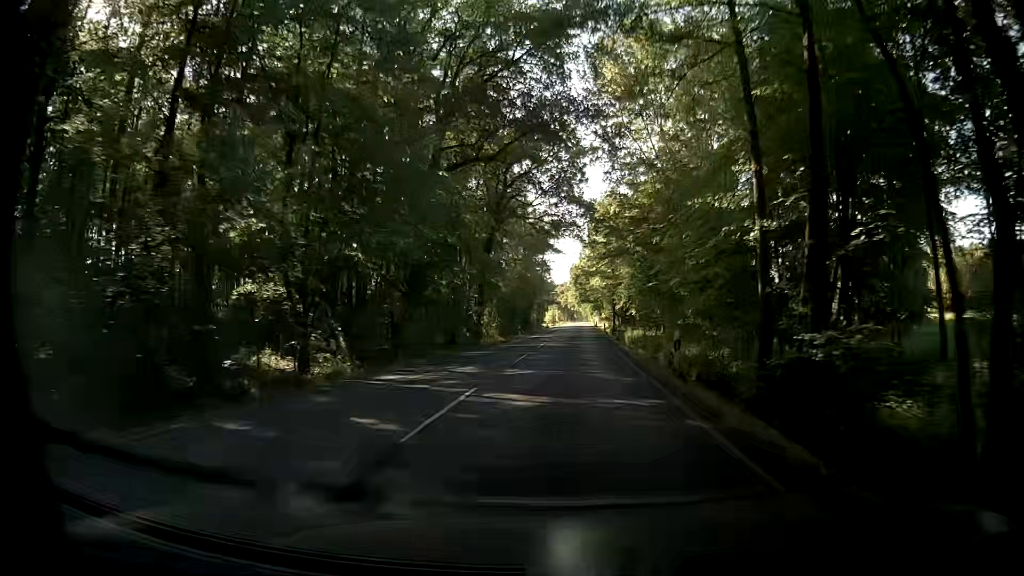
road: secondary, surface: asphalt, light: Day
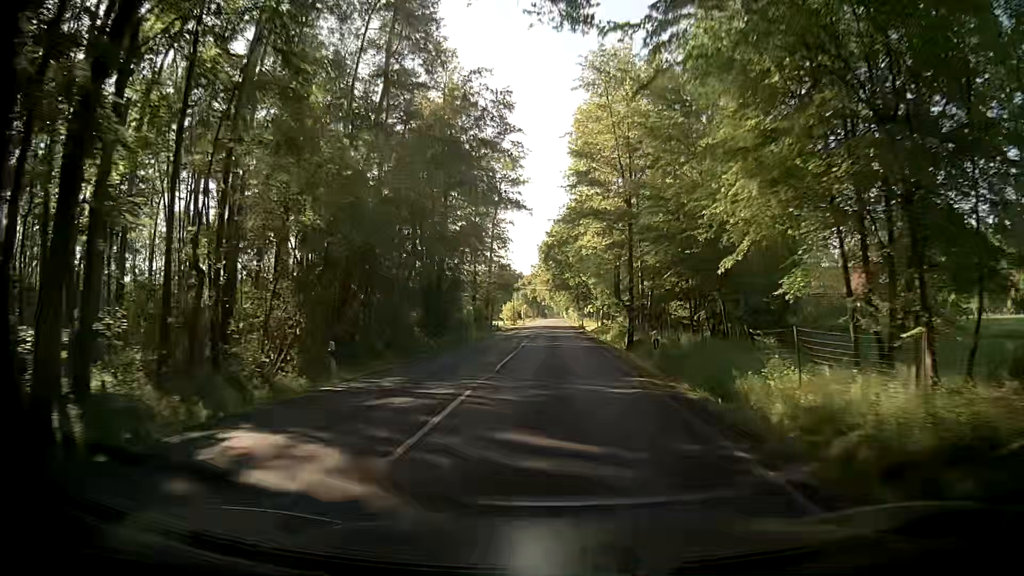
(+1.6, +49.1) m; +3°
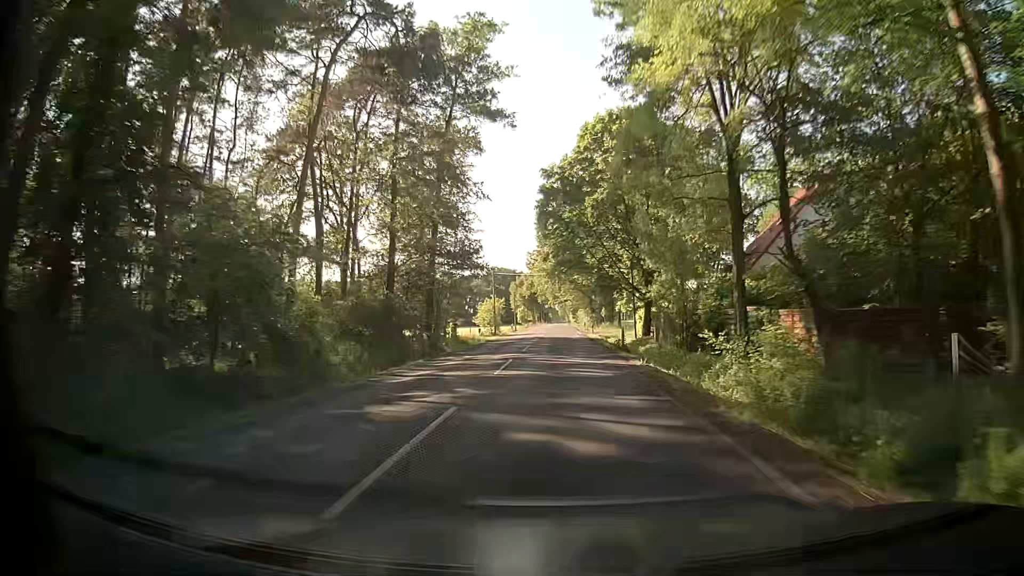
(-0.4, +38.5) m; -1°
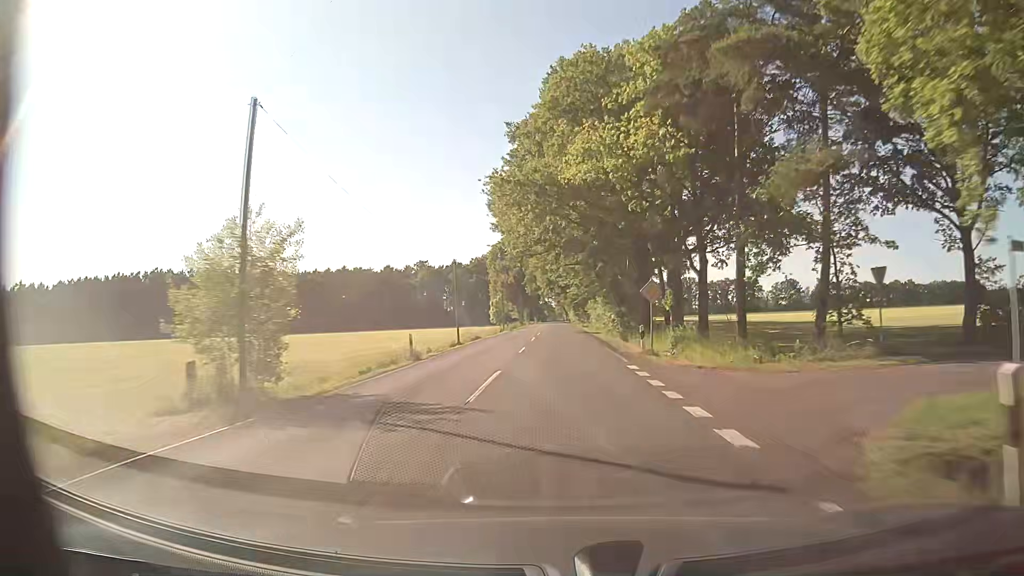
(+0.1, +54.2) m; 0°
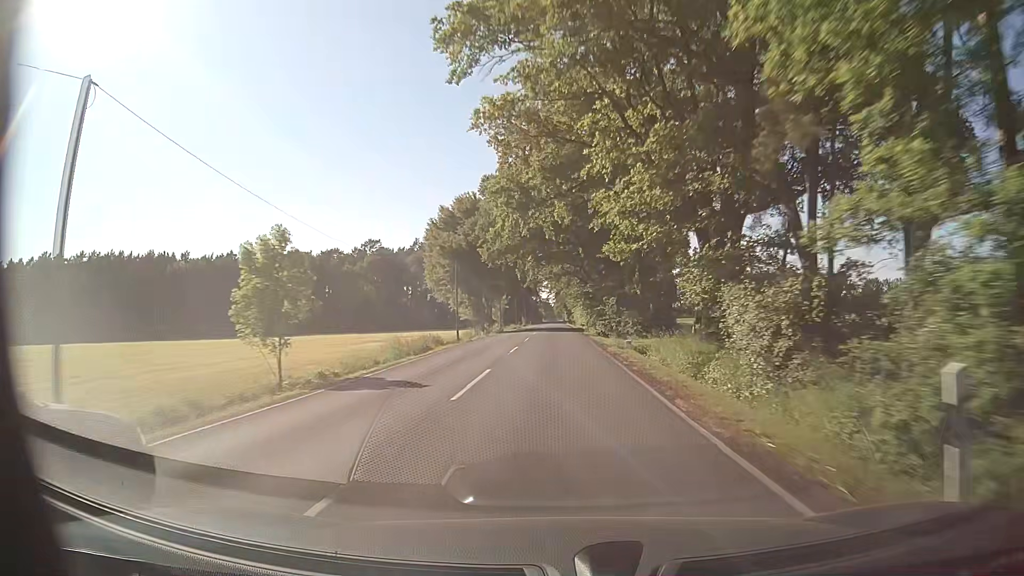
(+0.2, +72.3) m; 0°
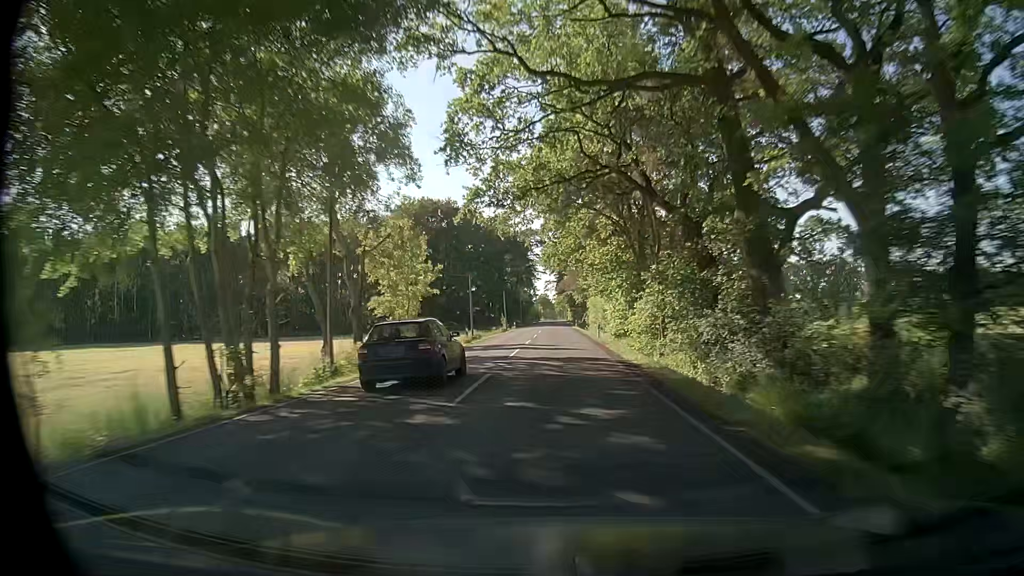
(+0.1, +61.2) m; 0°
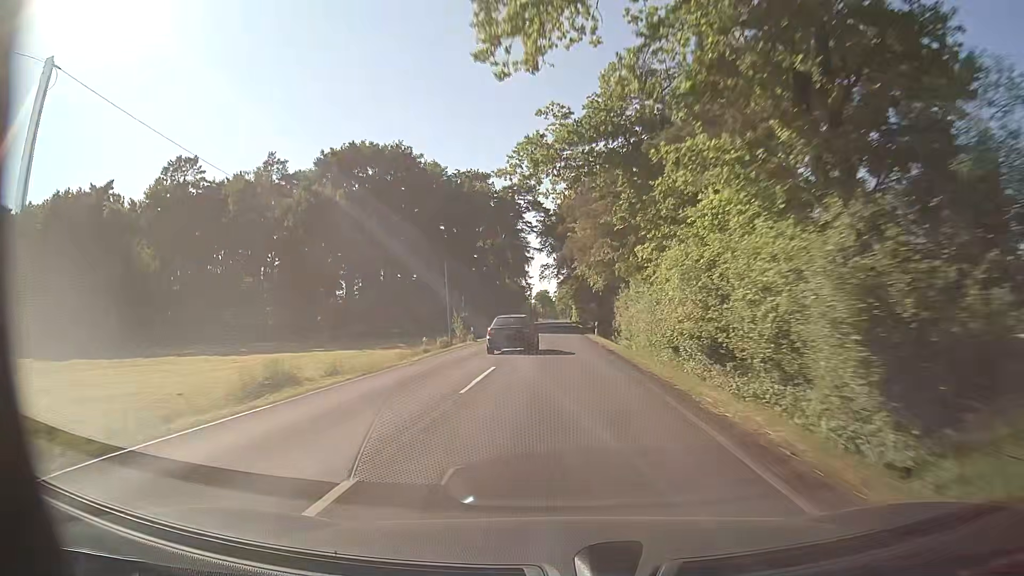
(-0.3, +47.2) m; -1°
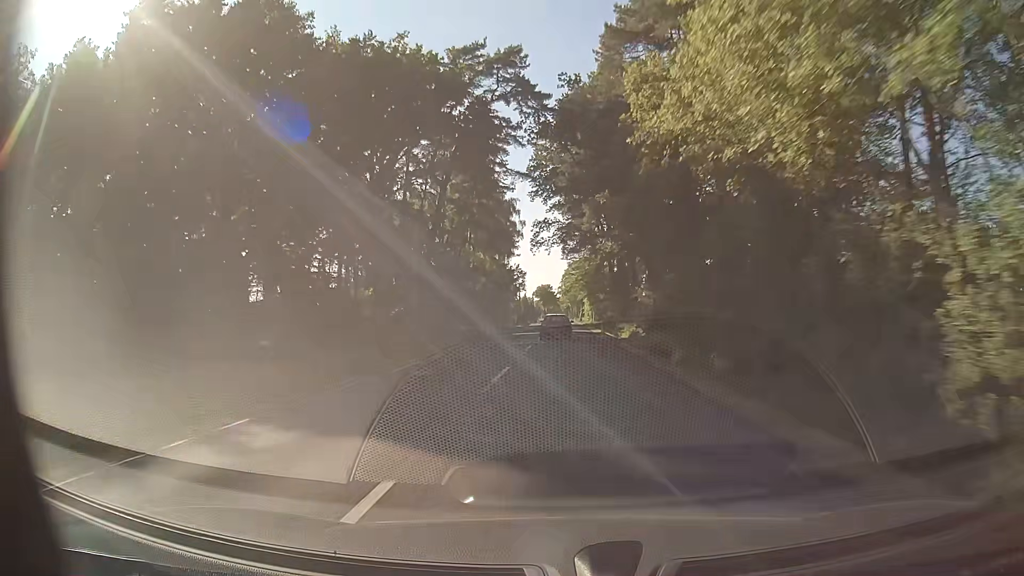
(-0.1, +48.5) m; 0°
(0, +10) (0, +20) (0, +30) (0, +40) (0, +50) (0, +60) (0, +70) (0, +80) (0, +90) (+1, +100) m
